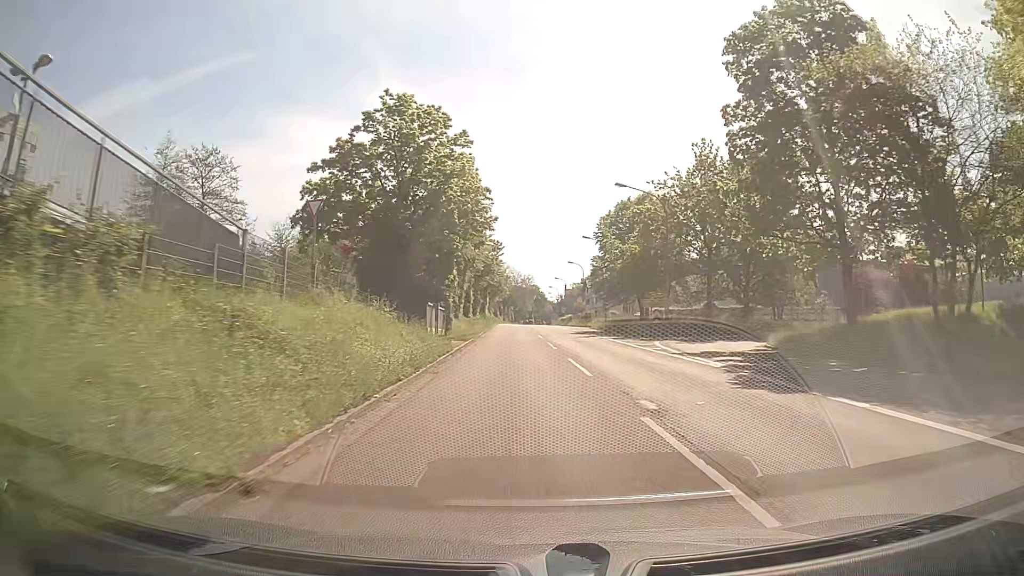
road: trunk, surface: asphalt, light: Day
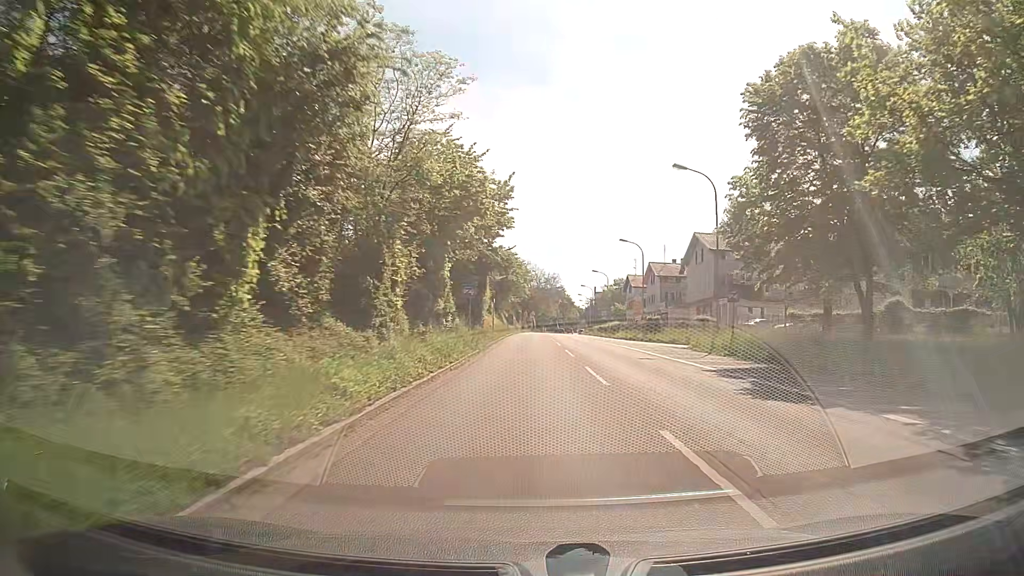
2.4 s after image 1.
(-0.6, +36.7) m; -2°
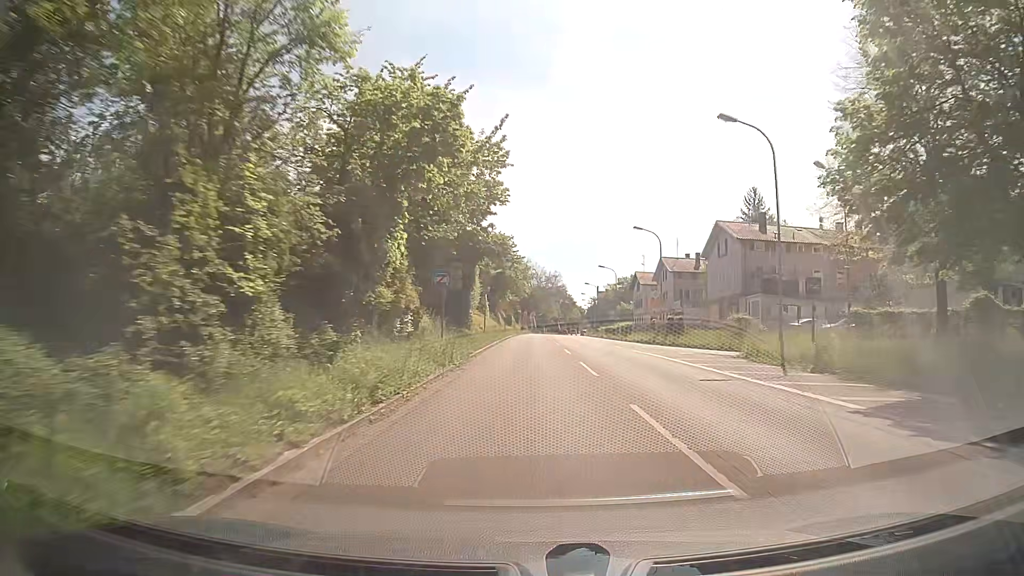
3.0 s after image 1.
(0.0, +9.2) m; 0°
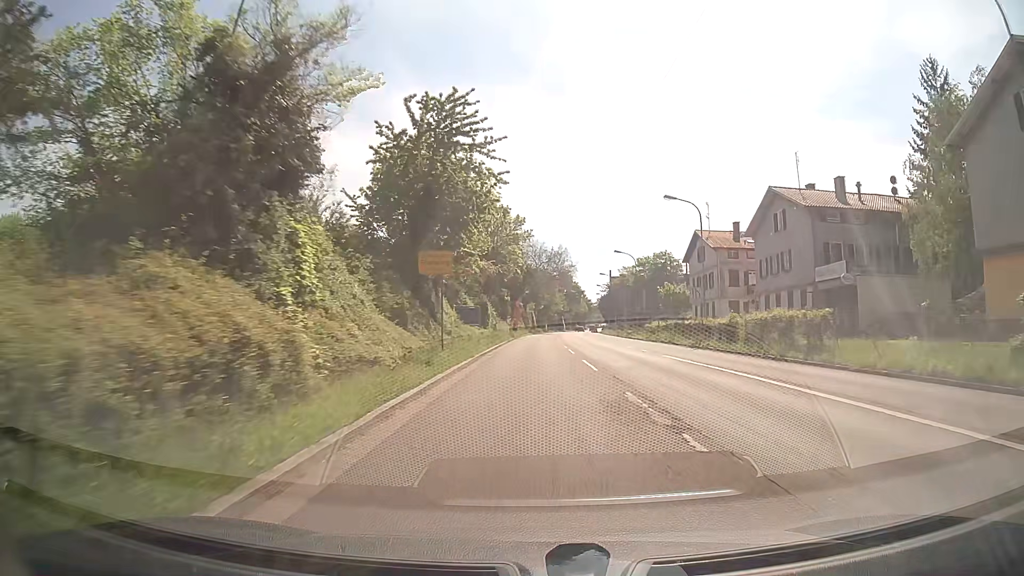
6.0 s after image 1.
(0.0, +46.3) m; 0°
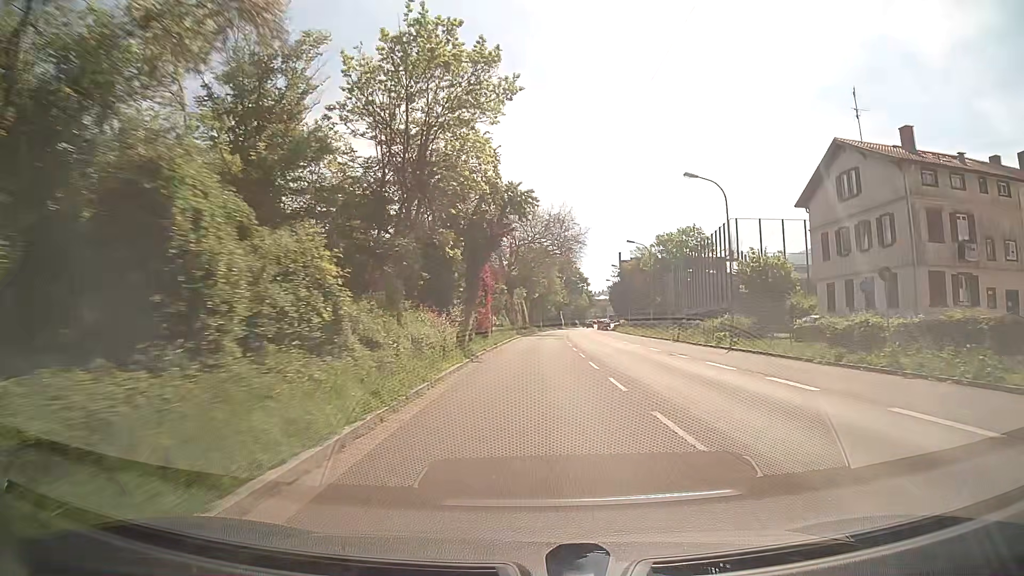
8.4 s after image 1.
(+0.1, +37.3) m; +1°
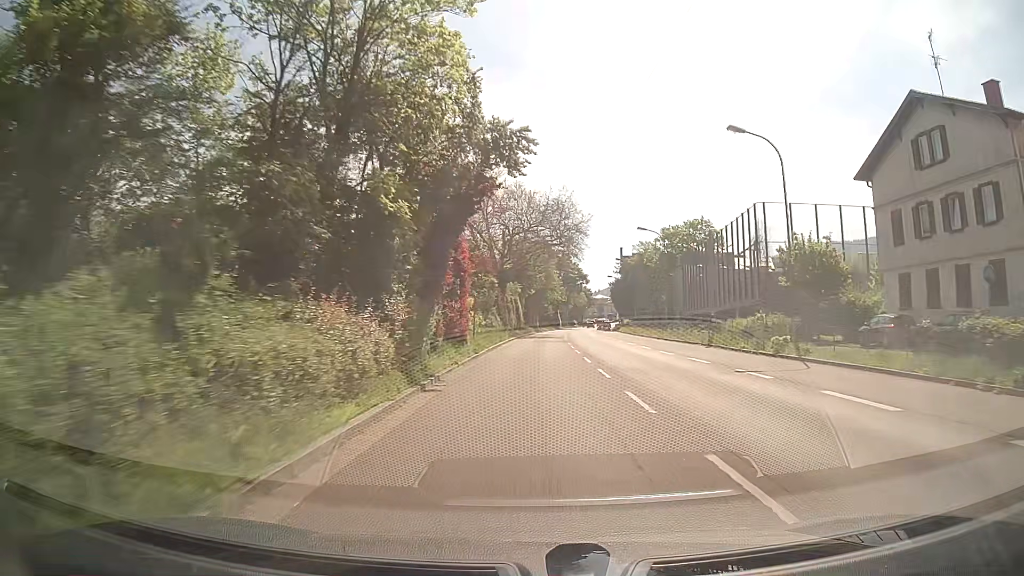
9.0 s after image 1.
(0.0, +9.3) m; 0°
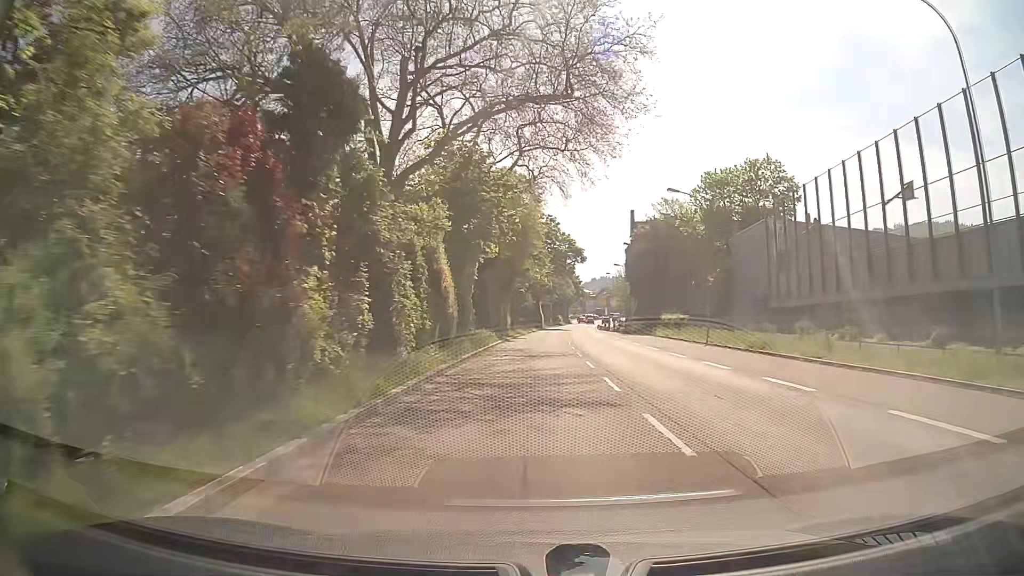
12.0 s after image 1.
(+0.8, +45.2) m; +2°
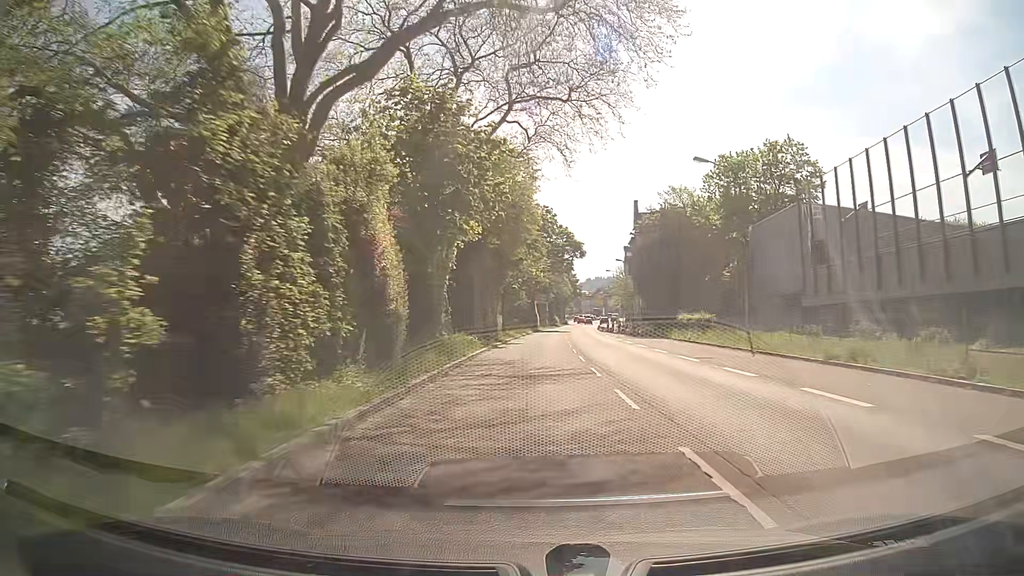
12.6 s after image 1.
(+0.1, +8.5) m; 0°
(0, +10) (0, +20) (+1, +30) (+1, +40) (+1, +50) (+2, +60) (+2, +70) (+3, +80) (+4, +90) (+5, +100) m
